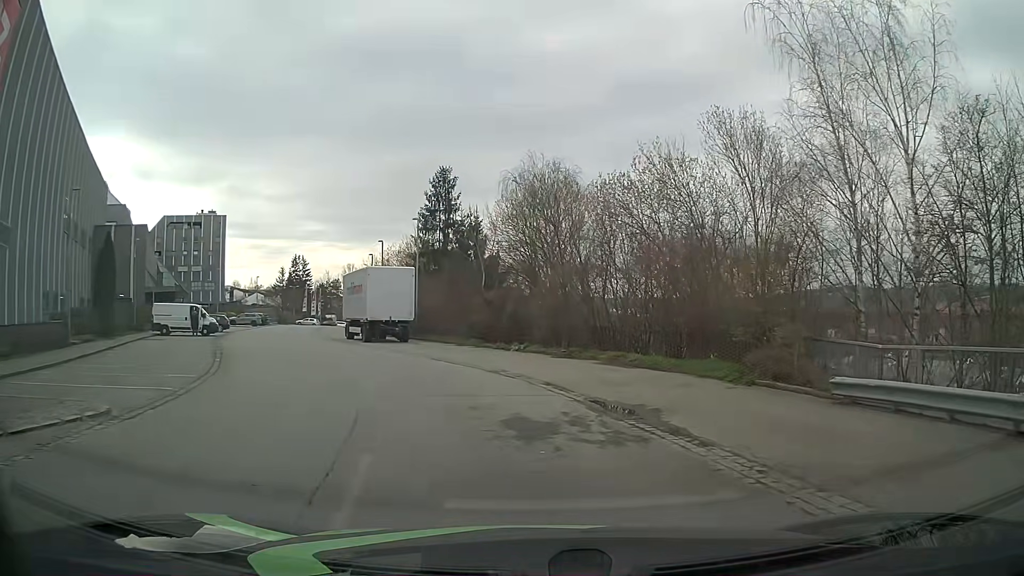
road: service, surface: asphalt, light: Day
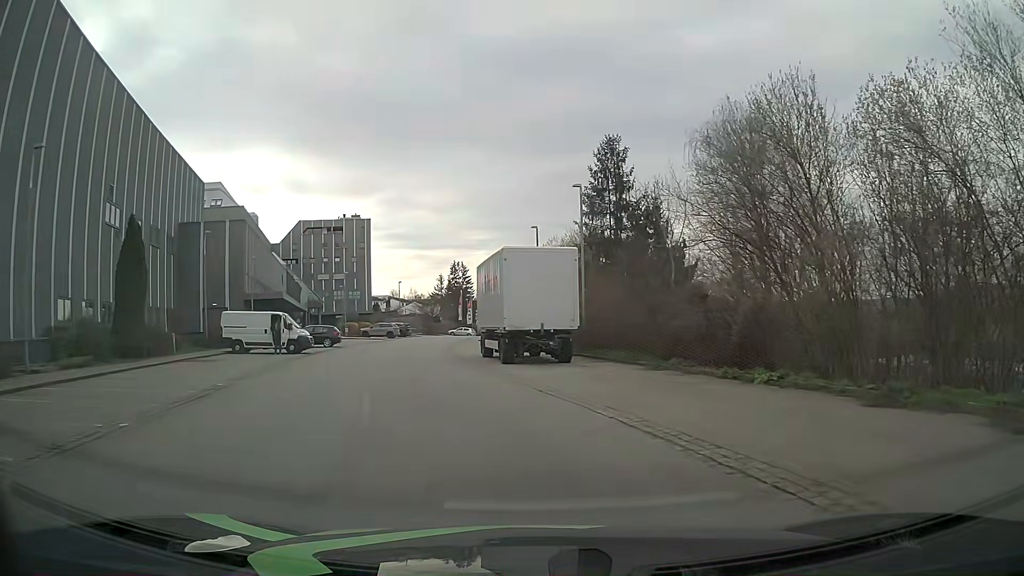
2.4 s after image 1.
(-1.6, +12.4) m; -14°
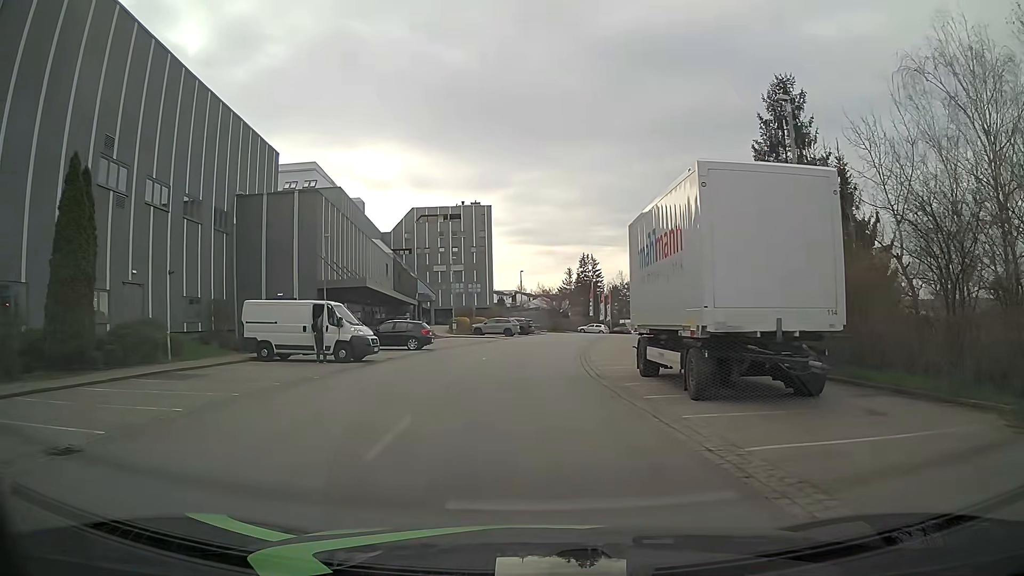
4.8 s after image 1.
(-1.4, +11.8) m; -12°
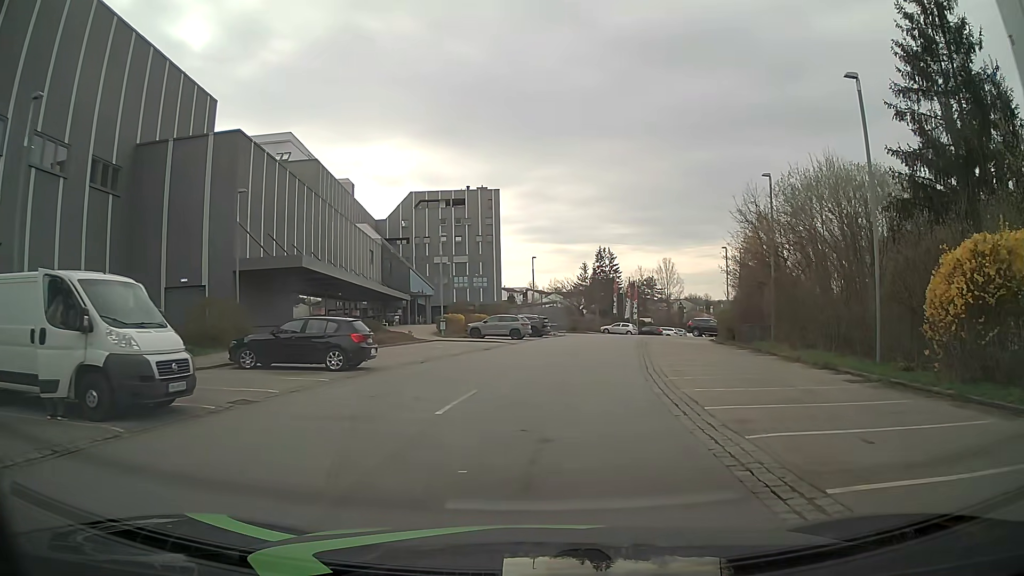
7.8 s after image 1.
(-0.3, +15.0) m; -1°
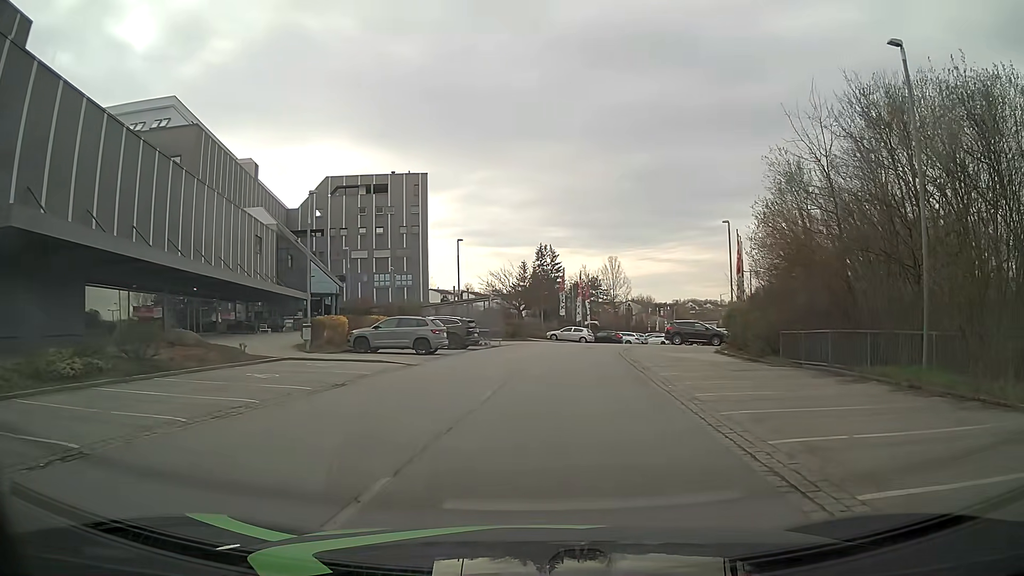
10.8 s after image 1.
(+0.7, +15.9) m; +6°
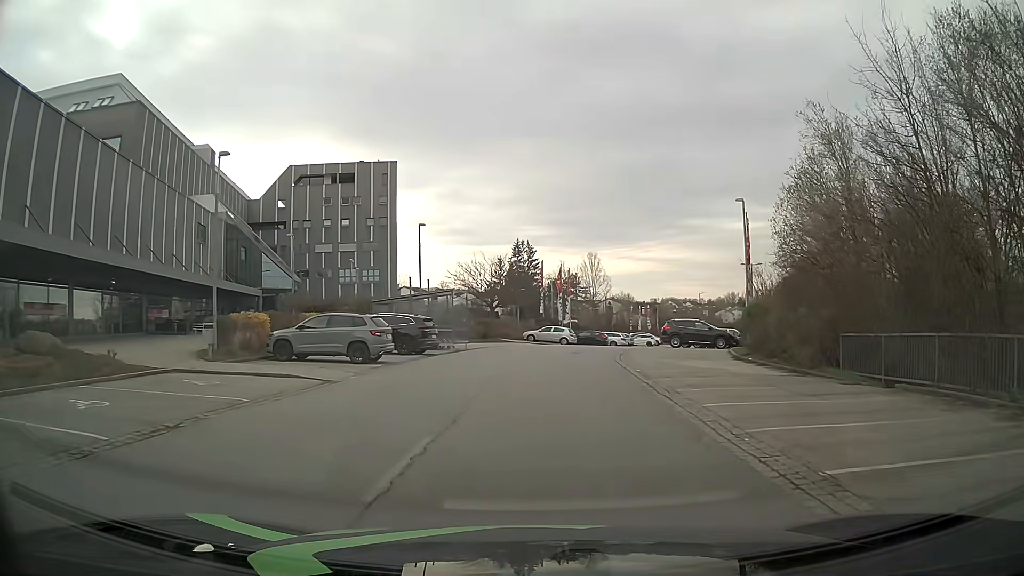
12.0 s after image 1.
(+0.1, +6.8) m; +2°
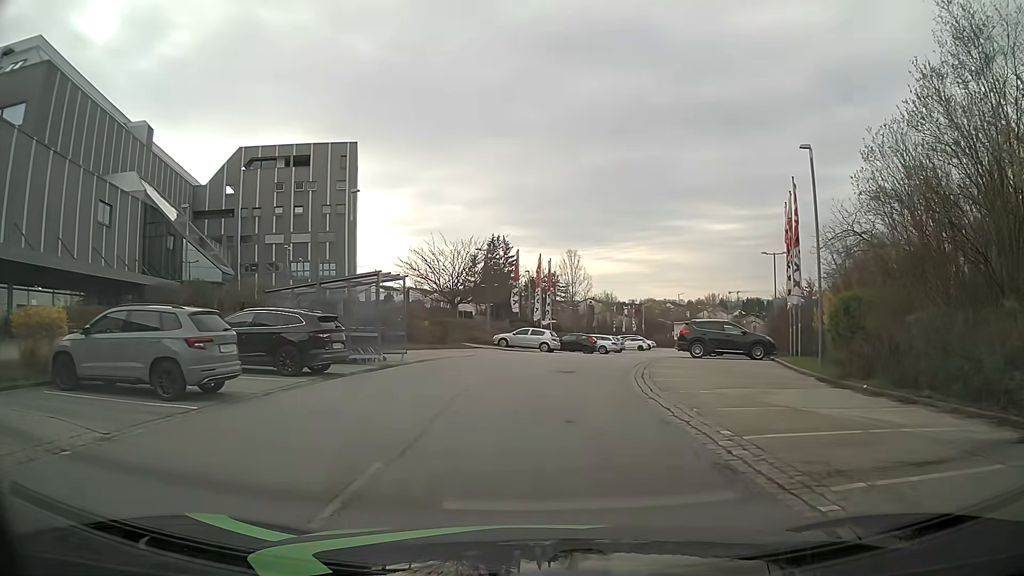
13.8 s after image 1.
(+0.2, +10.6) m; +2°
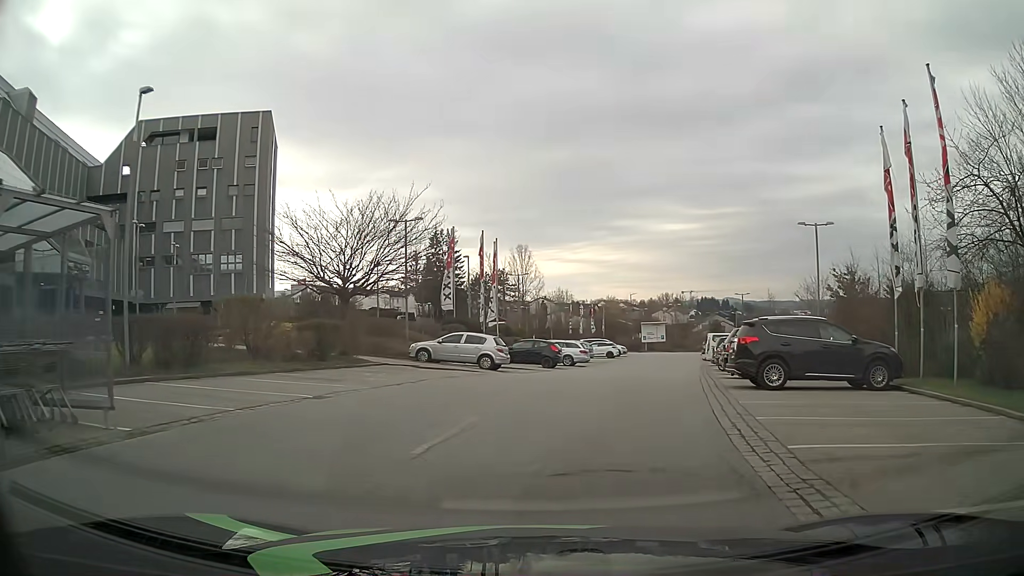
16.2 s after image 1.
(+0.5, +14.4) m; +4°
